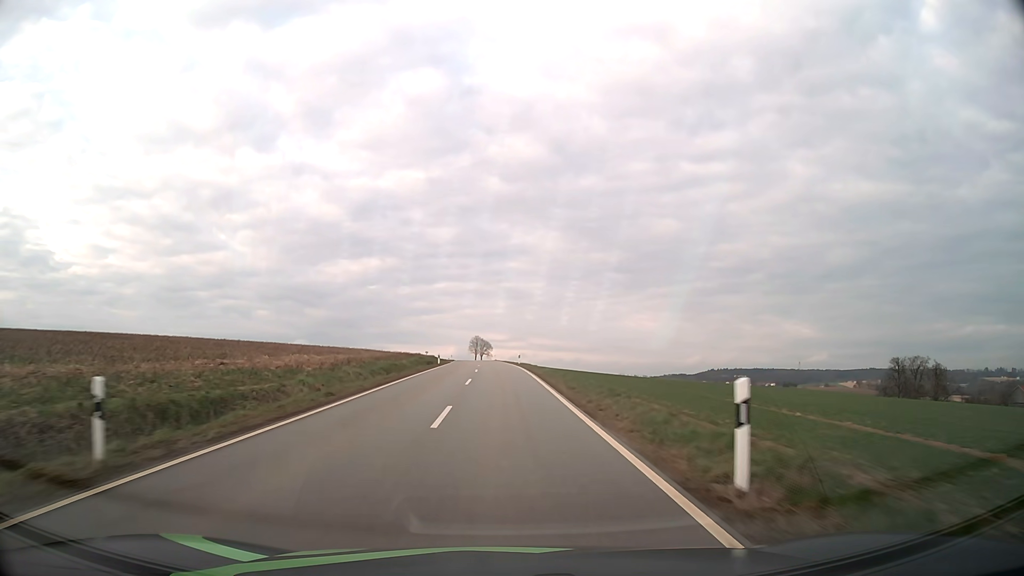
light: Day
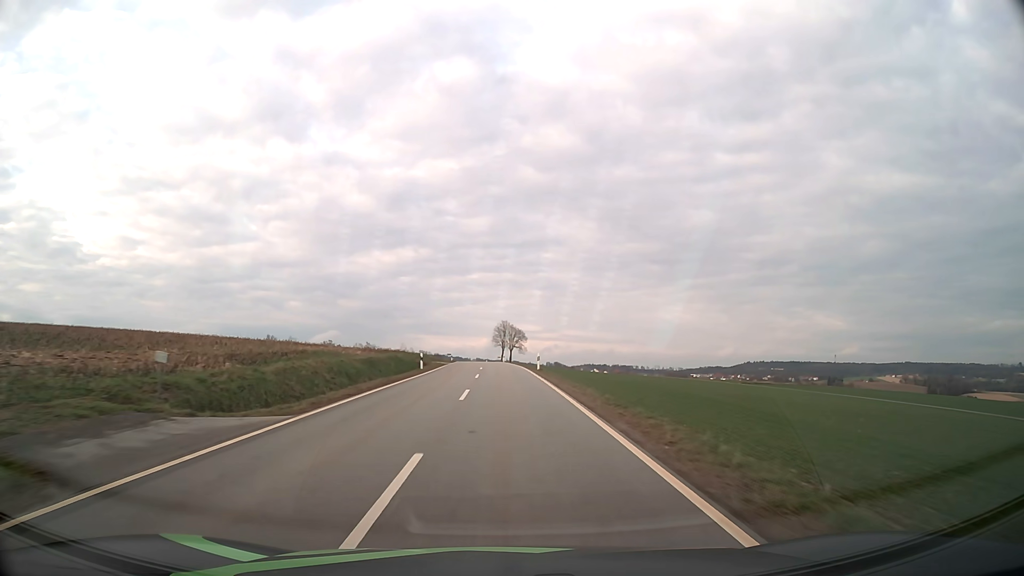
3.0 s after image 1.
(-1.6, +67.8) m; -3°
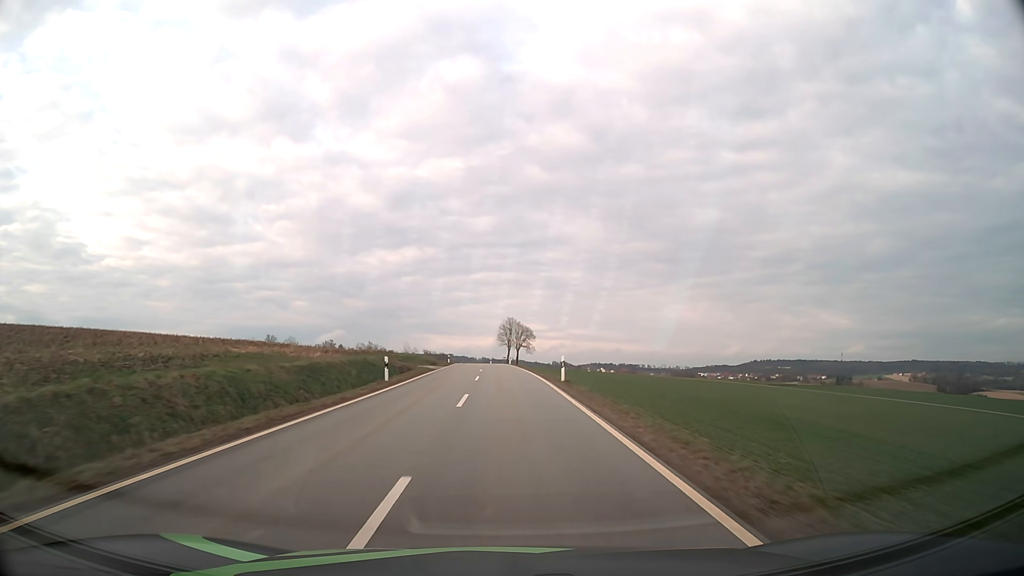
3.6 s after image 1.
(-0.1, +13.6) m; -1°
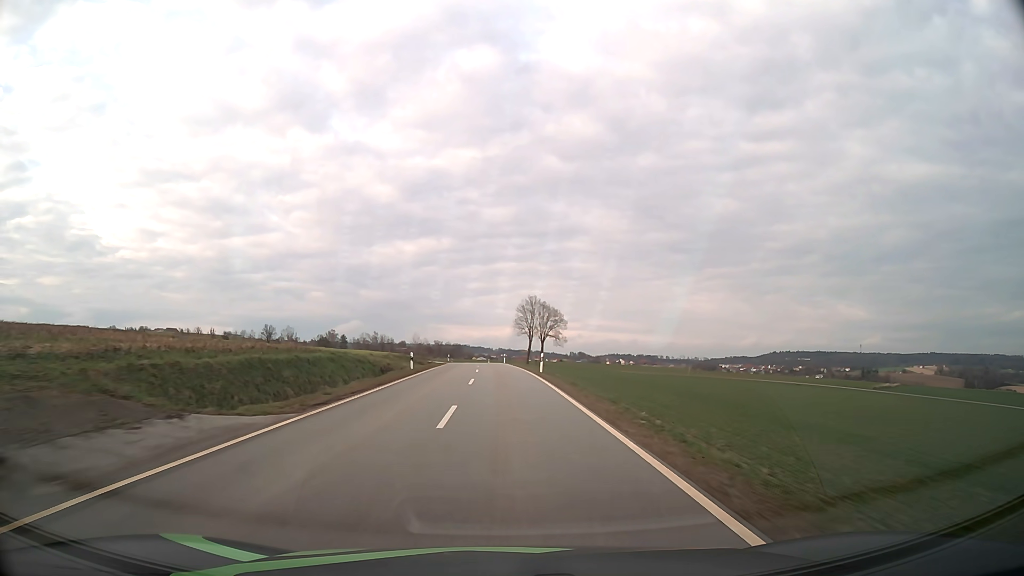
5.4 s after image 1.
(-0.4, +41.0) m; -1°
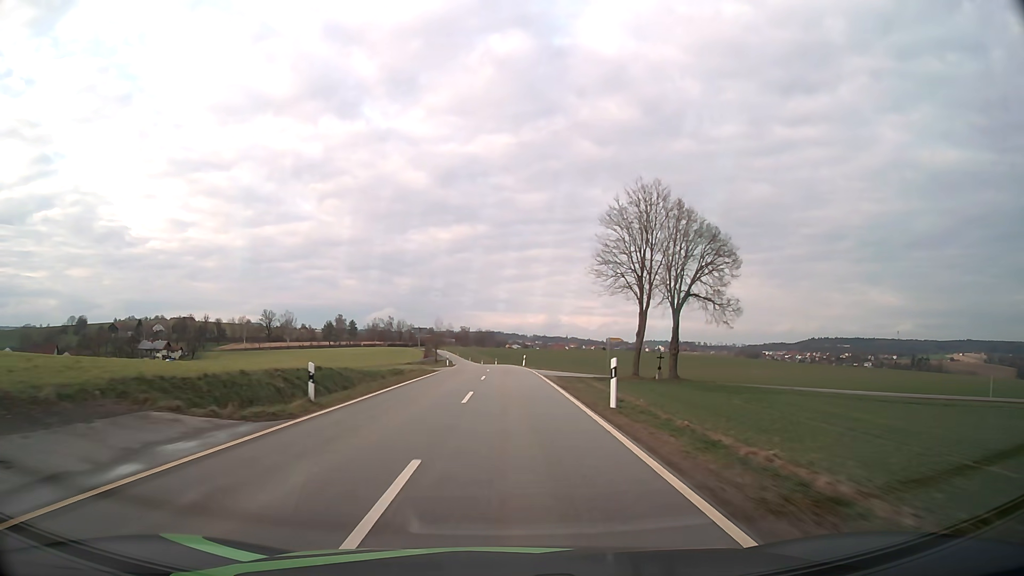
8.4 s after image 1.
(-1.8, +67.8) m; -3°
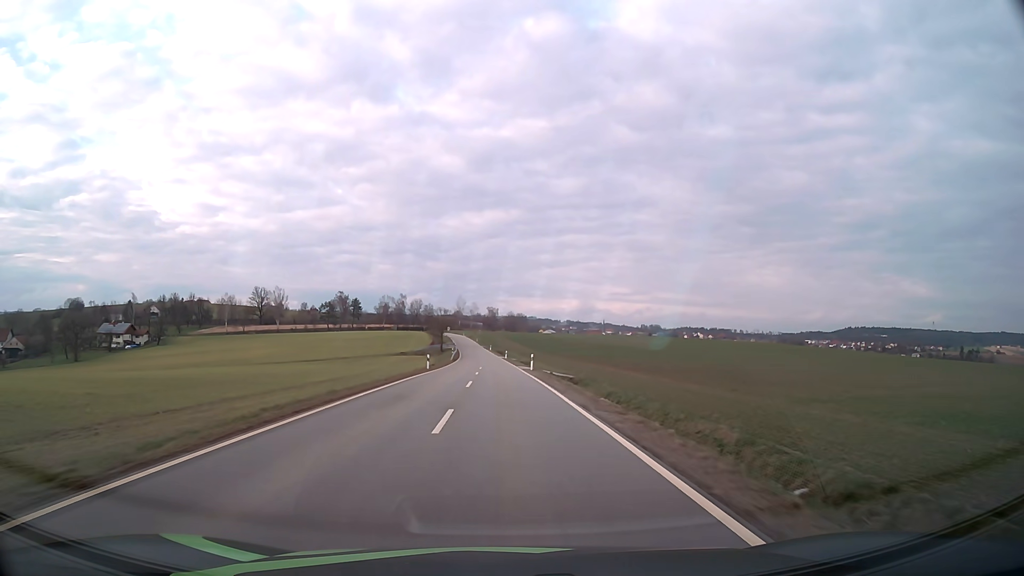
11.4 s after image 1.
(-1.0, +66.9) m; -3°
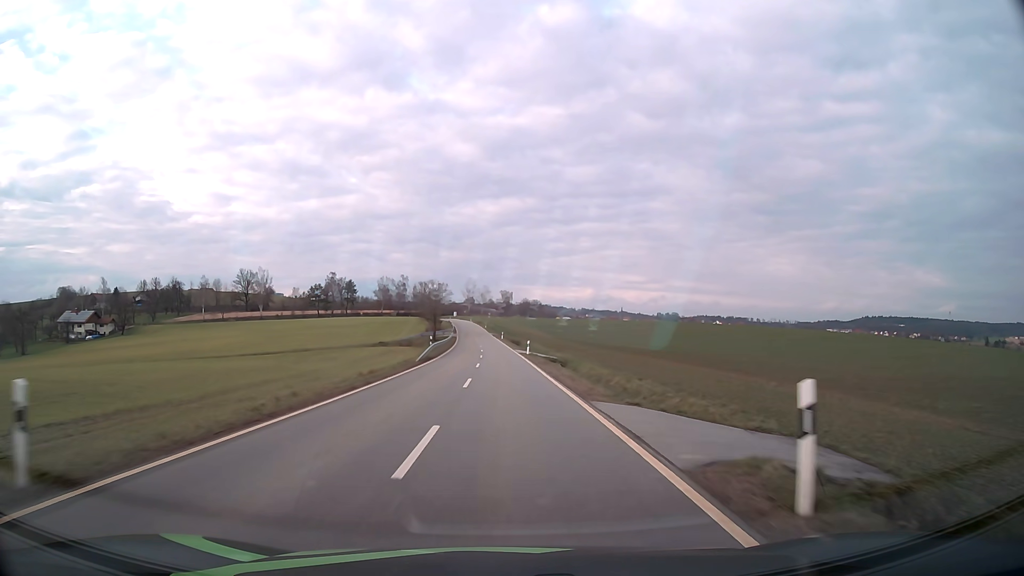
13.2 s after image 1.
(-0.6, +40.2) m; -1°
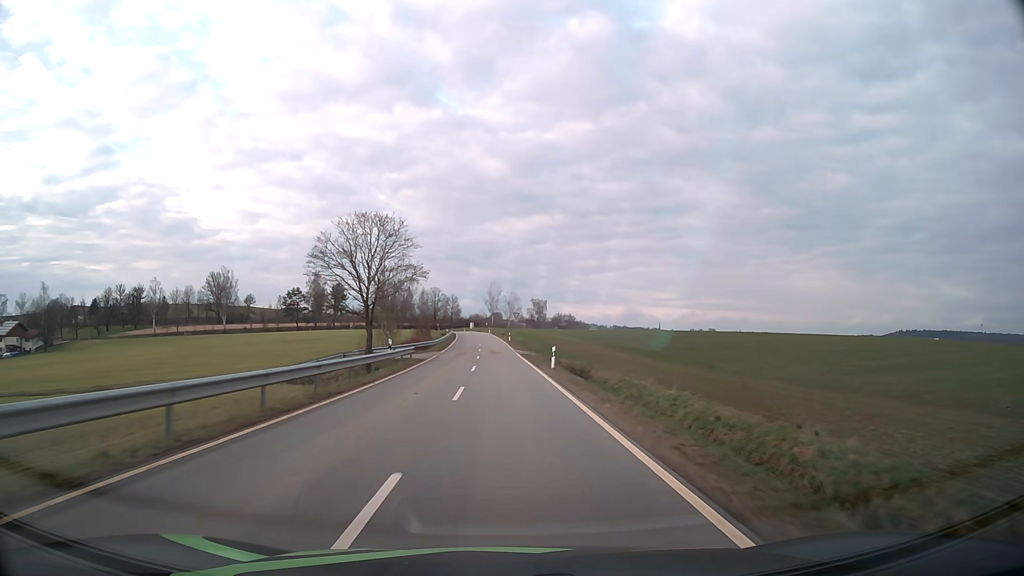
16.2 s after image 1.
(-1.1, +64.5) m; -2°
(0, +10) (0, +20) (0, +30) (-1, +40) (-1, +50) (-1, +60) (-2, +70) (-2, +80) (-3, +90) (-3, +100) m
